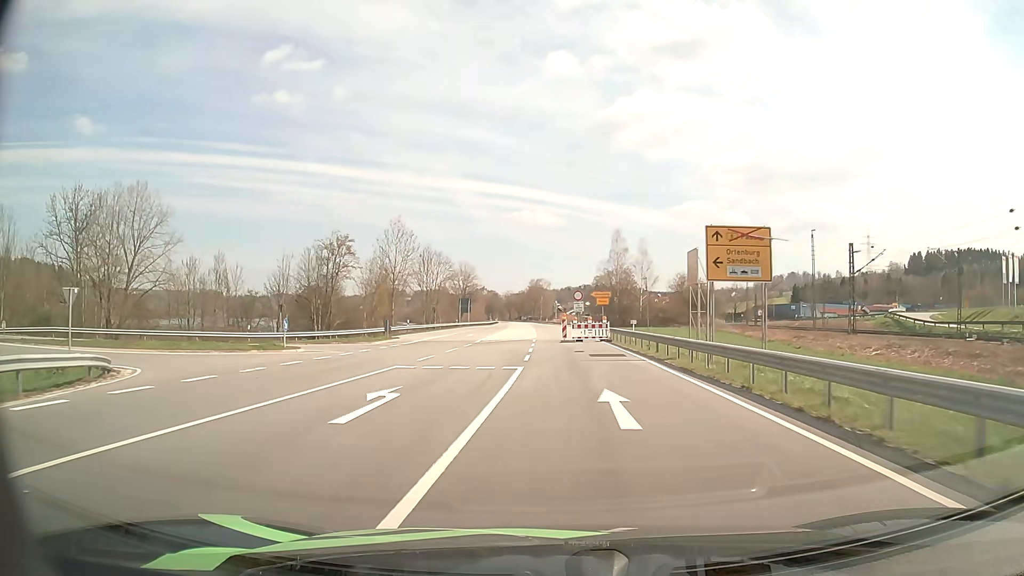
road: primary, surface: asphalt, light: Day
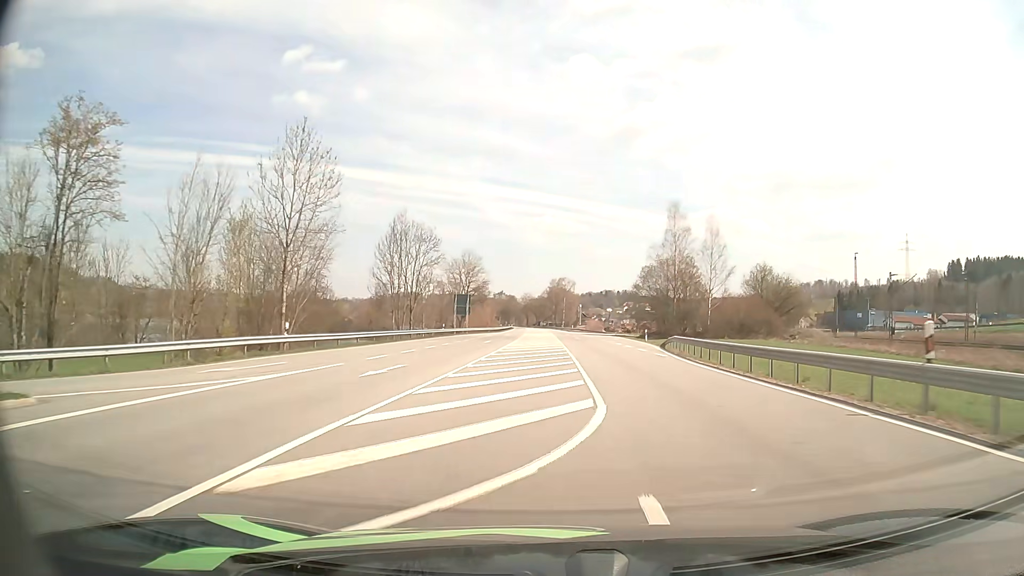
(-1.5, +38.5) m; -2°
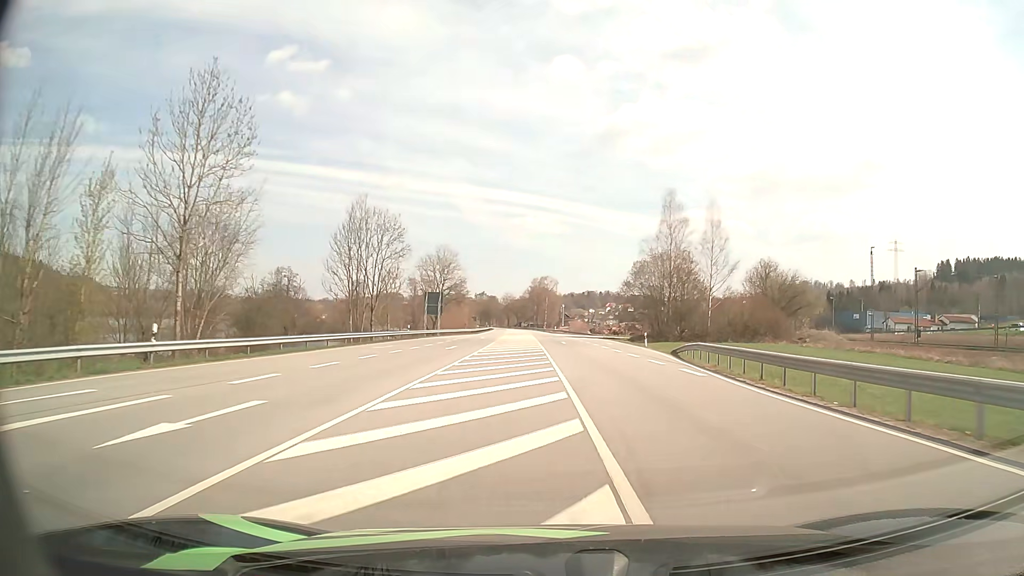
(+0.1, +10.0) m; +1°
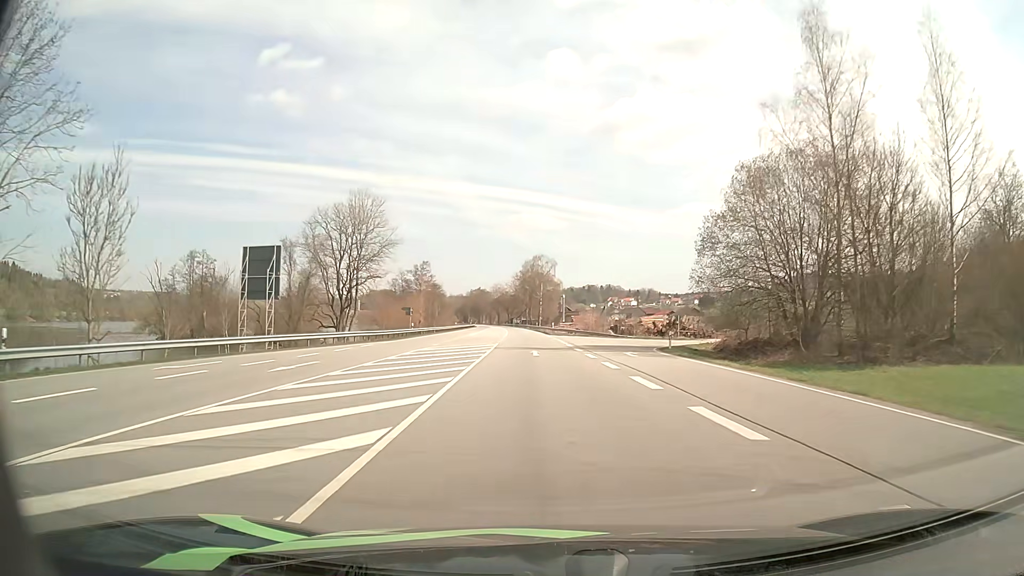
(+1.1, +53.7) m; 0°
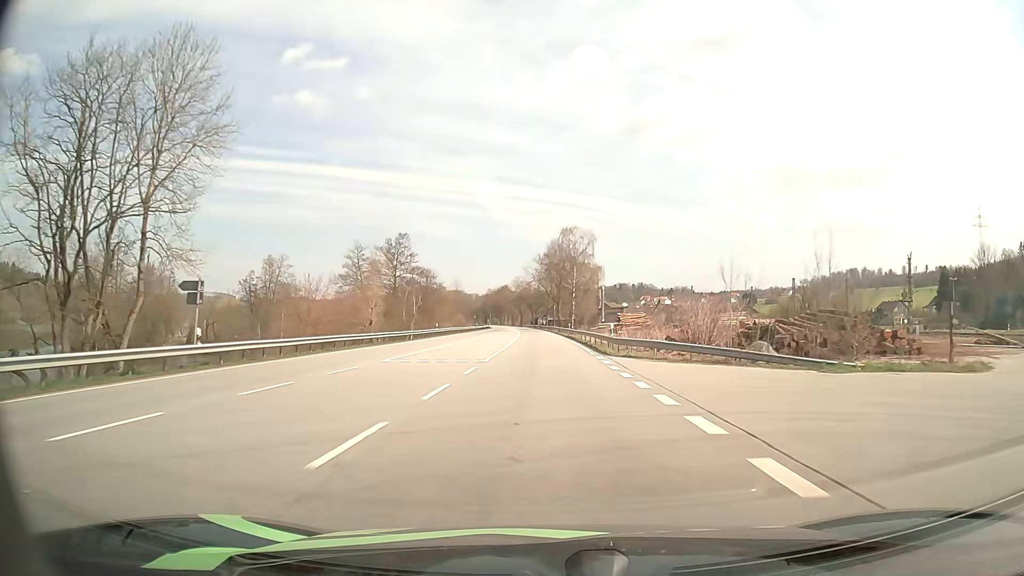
(-1.0, +46.1) m; -3°
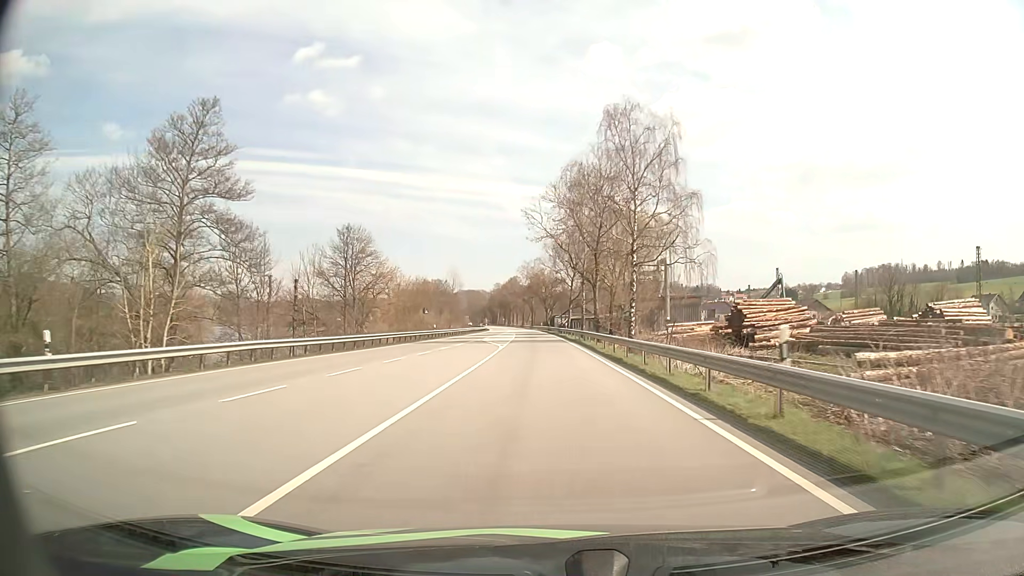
(-0.5, +61.2) m; -1°
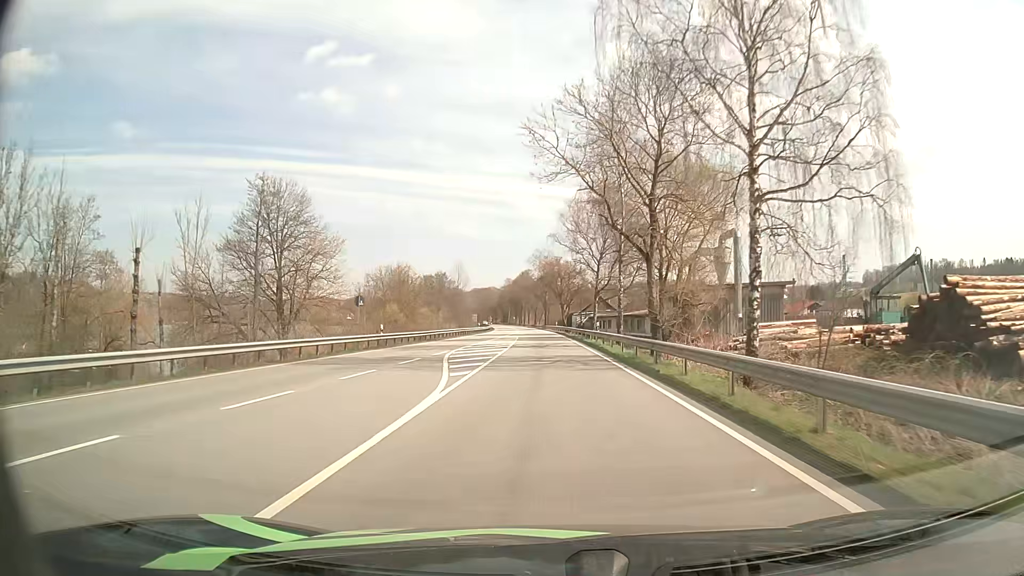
(-0.3, +25.4) m; -1°
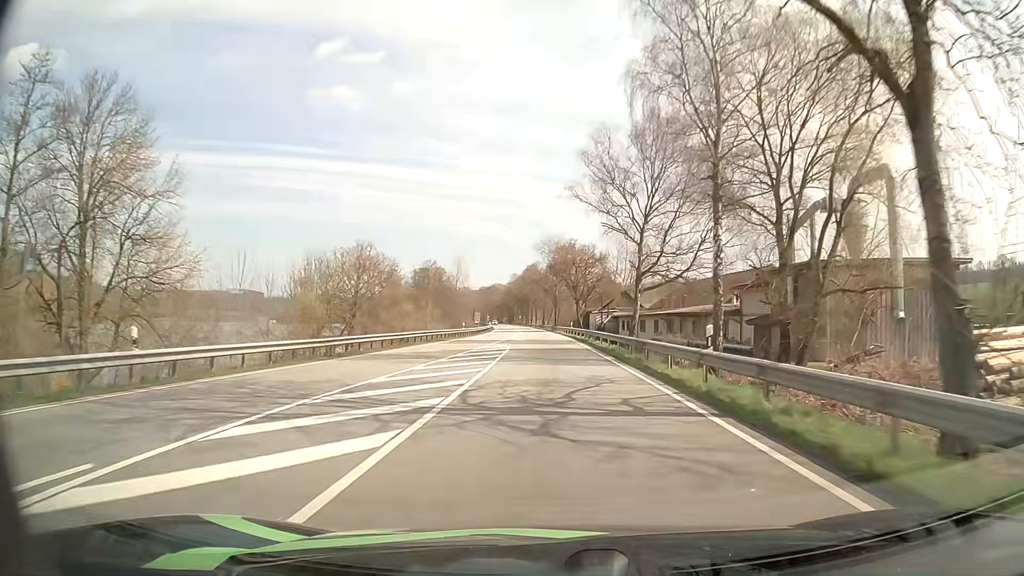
(-0.2, +25.7) m; -1°
(0, +10) (0, +20) (0, +30) (0, +40) (0, +50) (-1, +60) (-1, +70) (-1, +80) (-2, +90) (-2, +100) m
